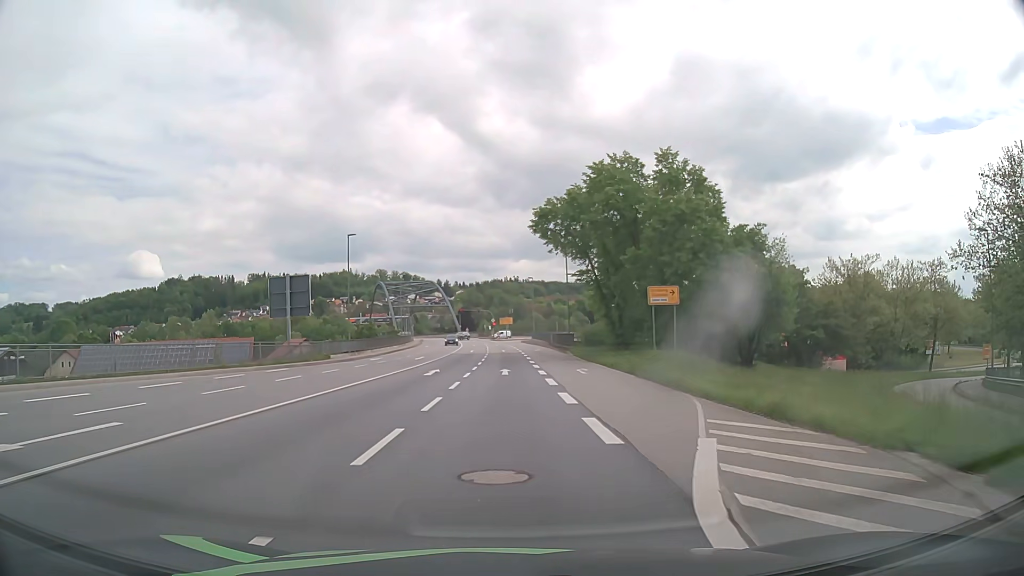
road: primary_link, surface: asphalt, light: Day
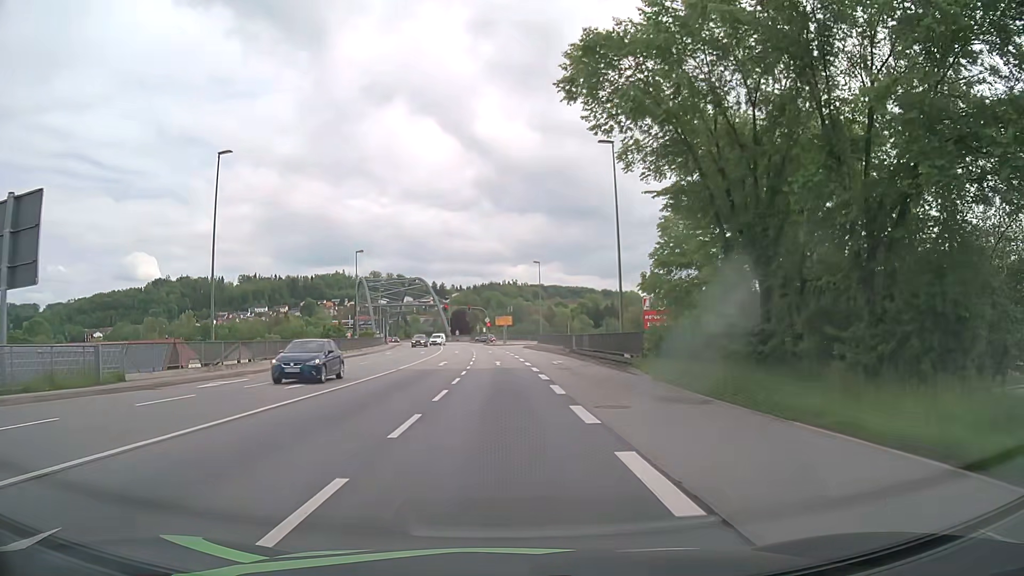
(0.0, +27.6) m; 0°
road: primary
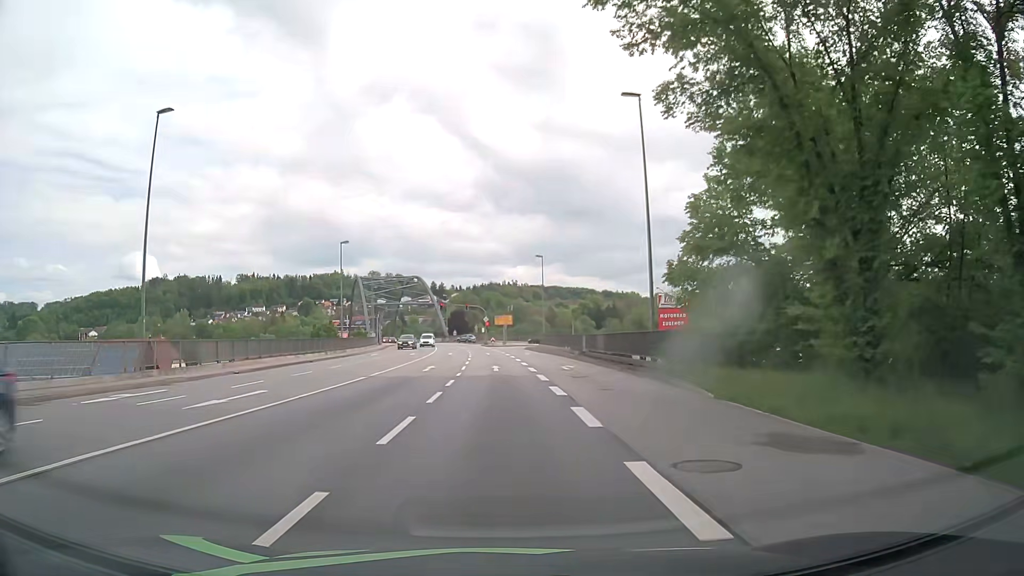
(0.0, +6.6) m; -1°
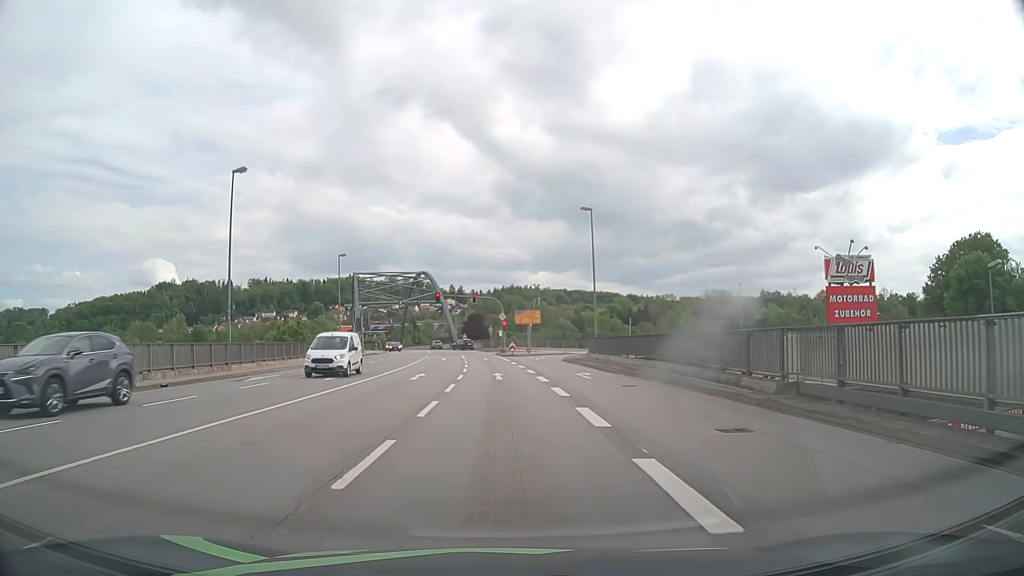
(-0.1, +29.6) m; -2°
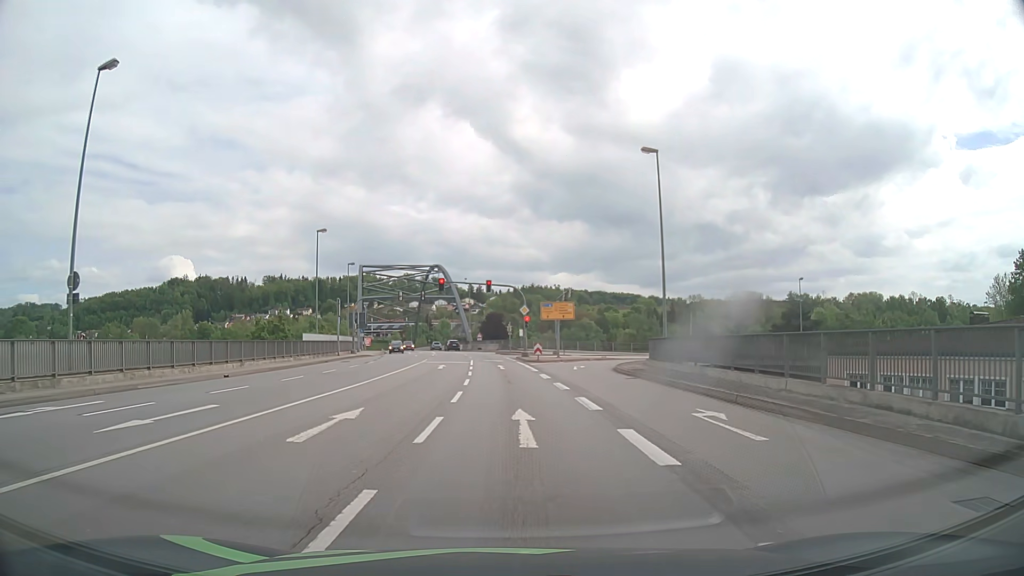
(-0.2, +15.0) m; -1°
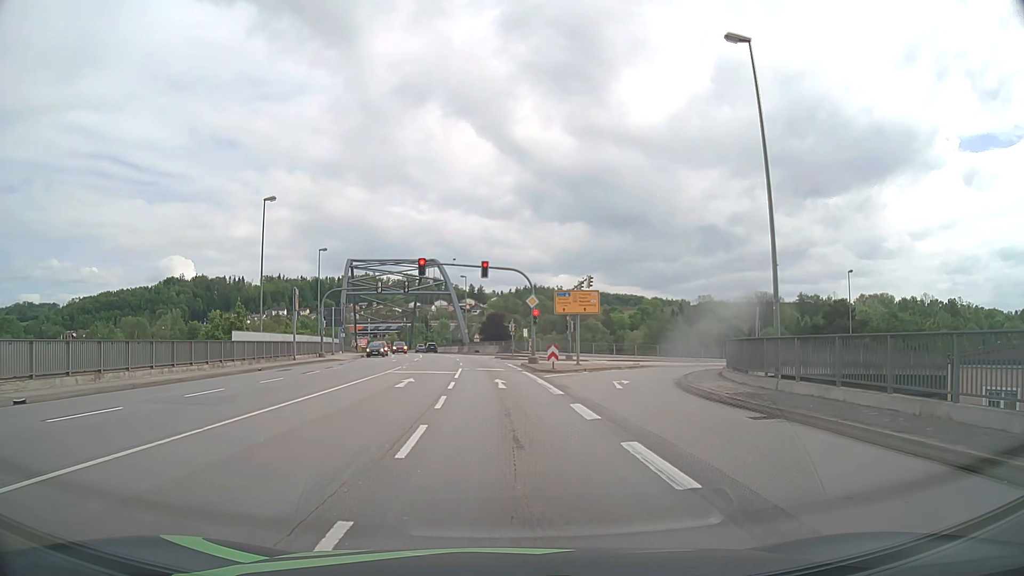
(-0.1, +12.9) m; 0°
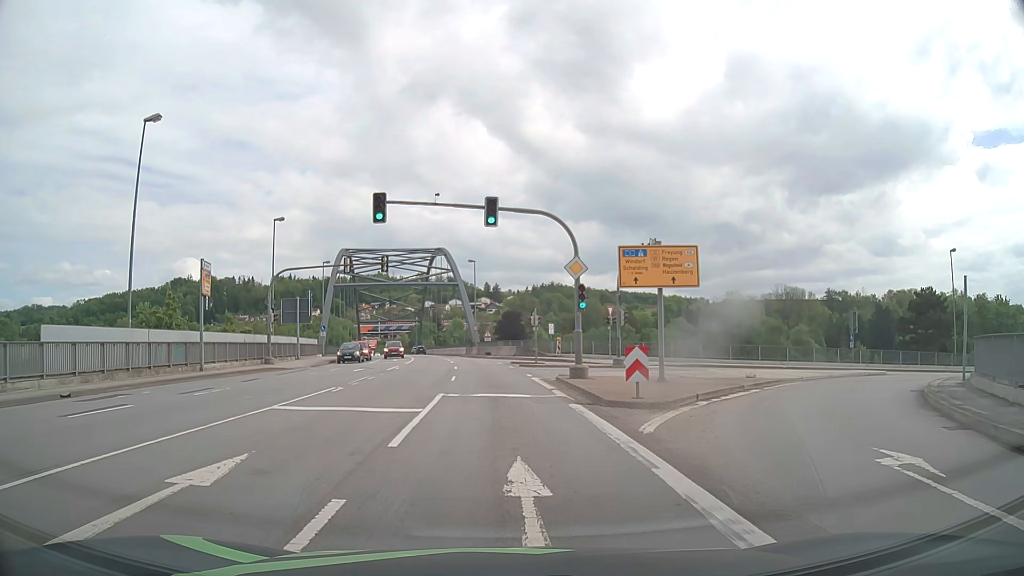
(-0.2, +17.1) m; -1°
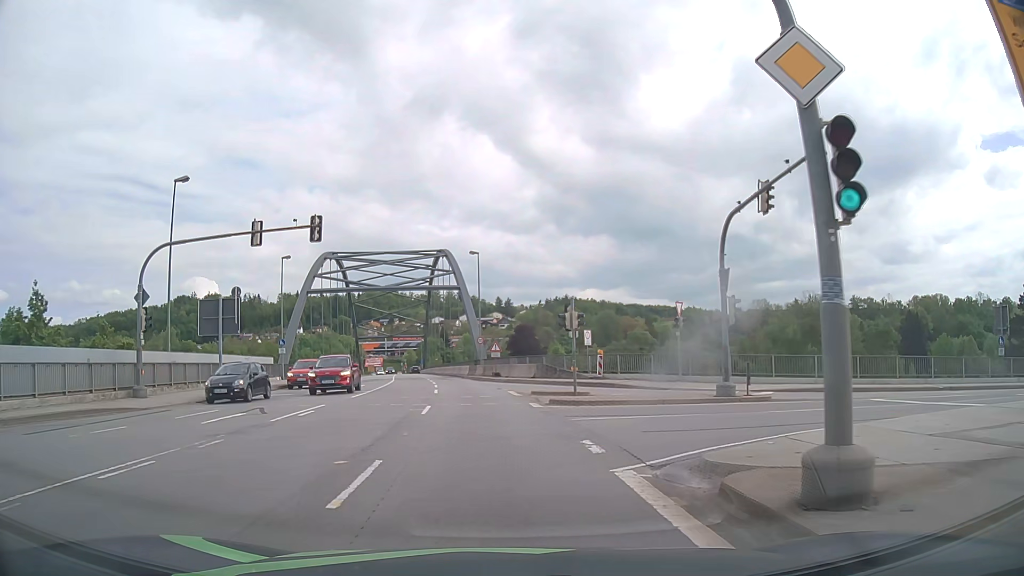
(-0.1, +17.7) m; -1°
(0, +10) (0, +20) (-1, +30) (-2, +40) (-4, +50) (-5, +60) (-7, +70) (-9, +79) (-10, +89) (-12, +99) m
